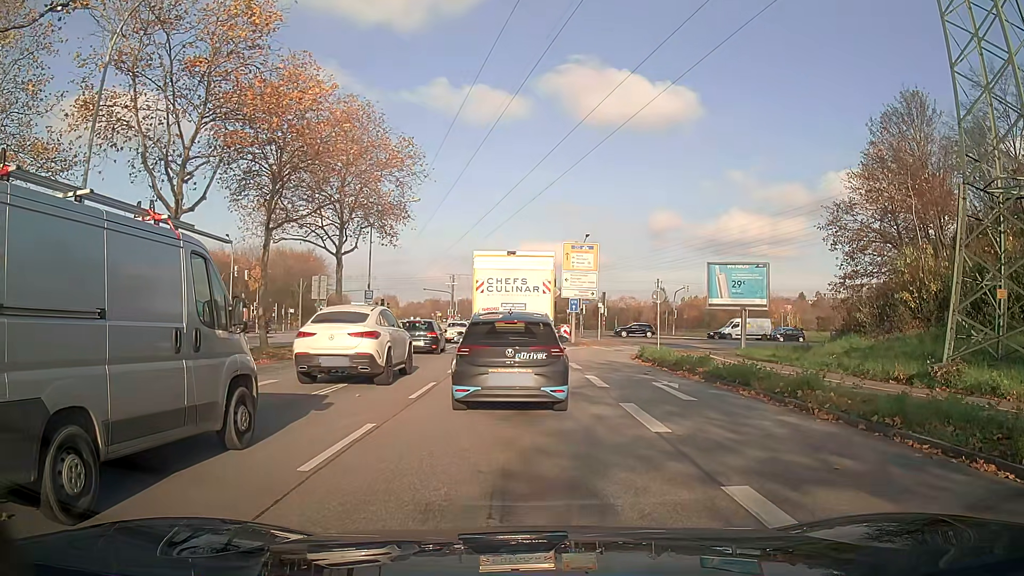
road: primary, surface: asphalt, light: Day
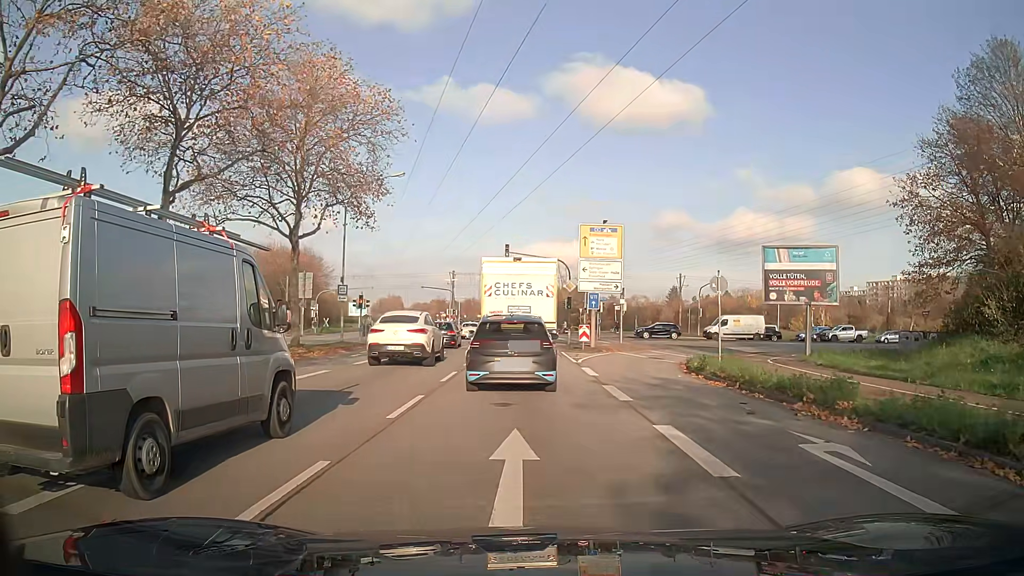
(-0.1, +9.1) m; -1°
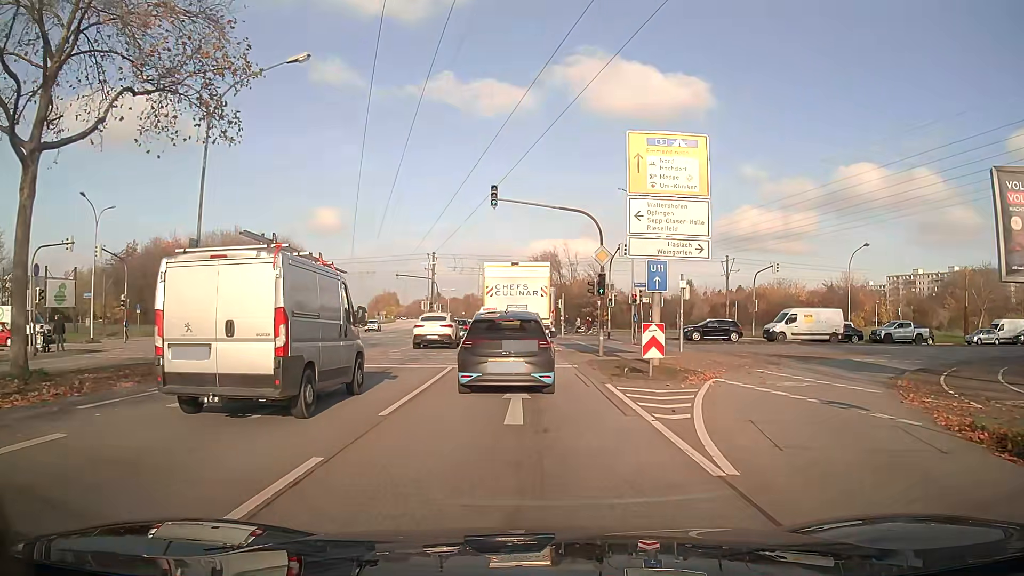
(0.0, +18.4) m; 0°
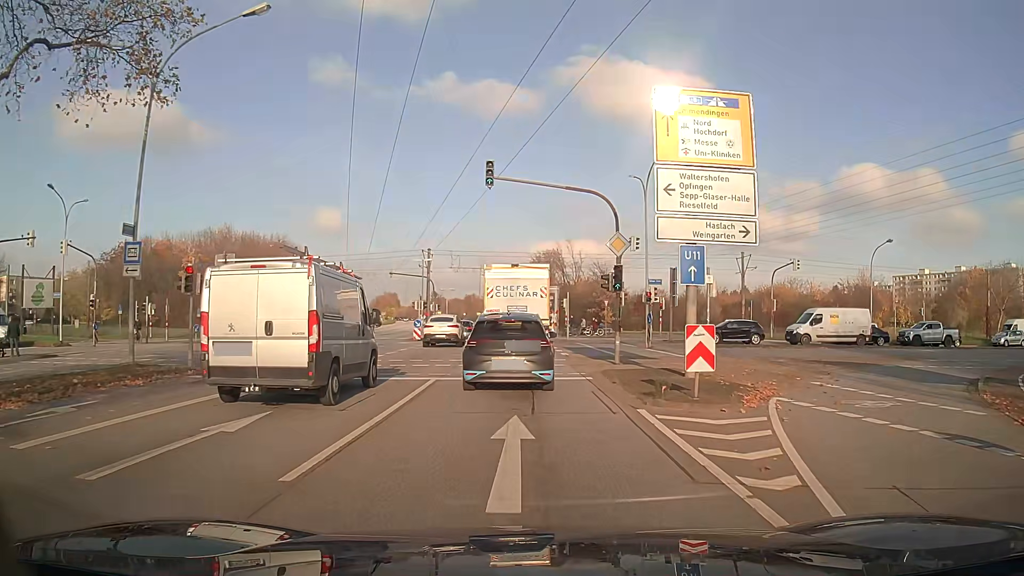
(0.0, +4.1) m; 0°
